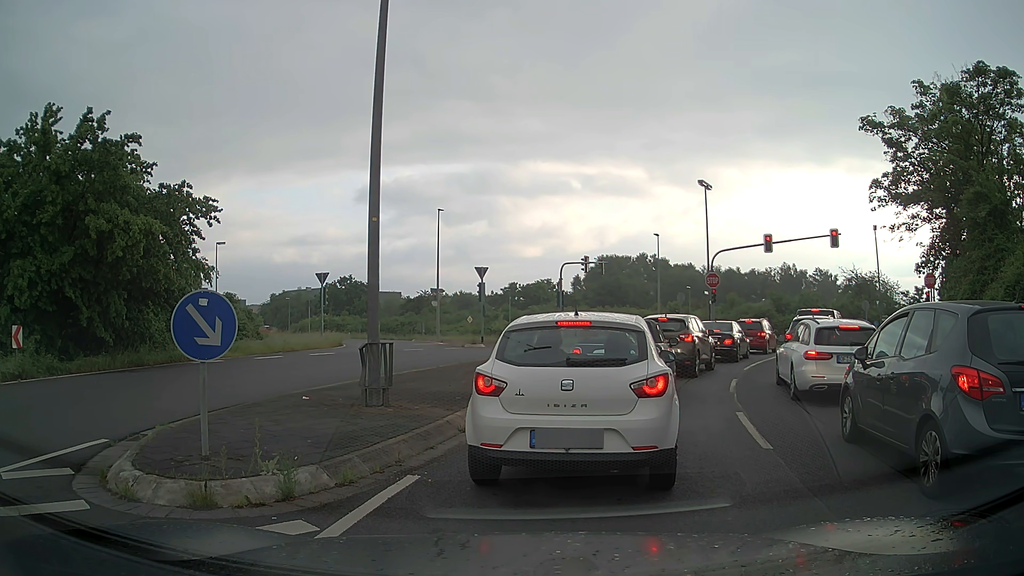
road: unclassified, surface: asphalt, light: Day
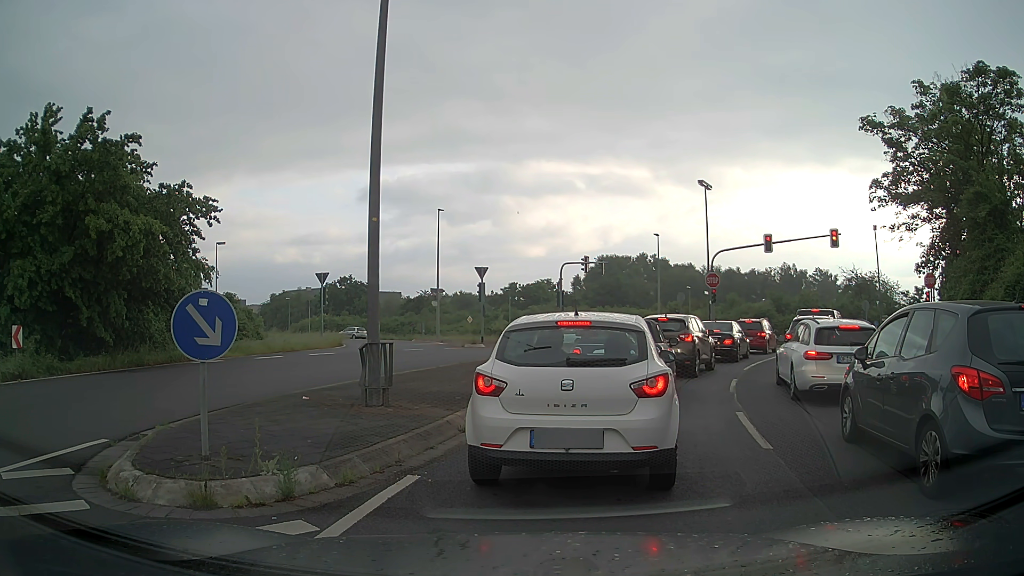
(0.0, 0.0) m; 0°
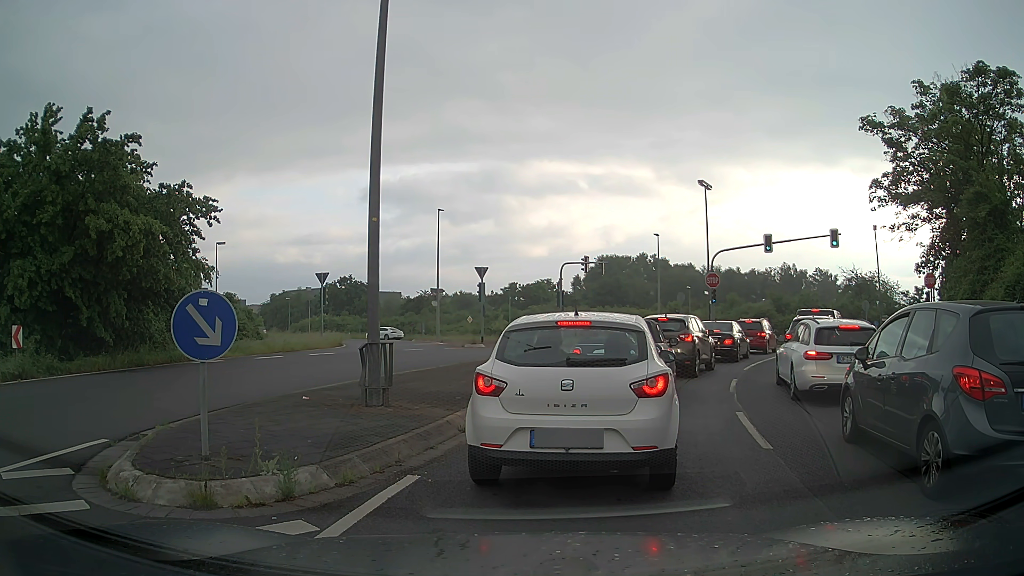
(0.0, 0.0) m; 0°
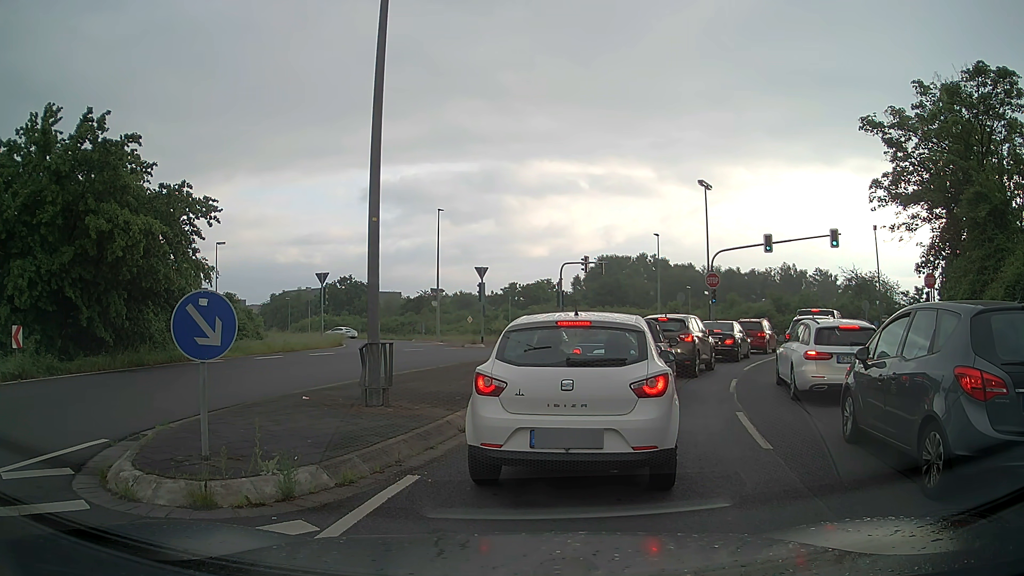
(0.0, 0.0) m; 0°
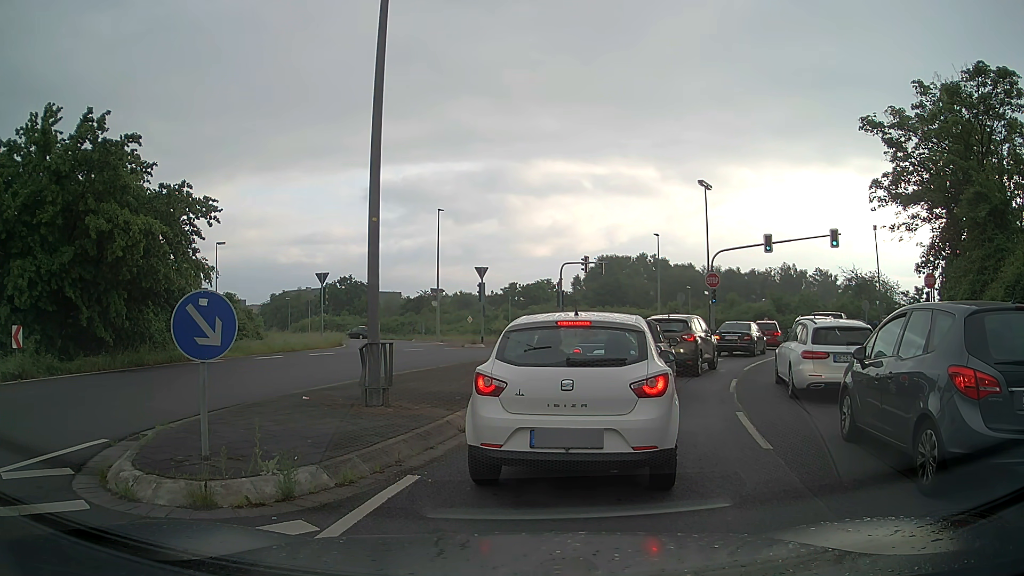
(0.0, 0.0) m; 0°
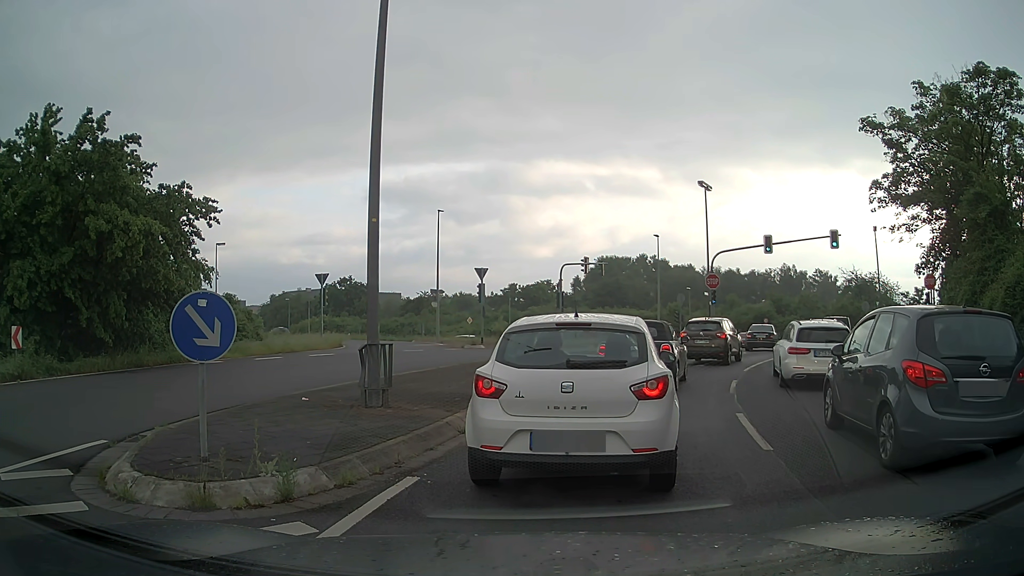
(0.0, 0.0) m; 0°
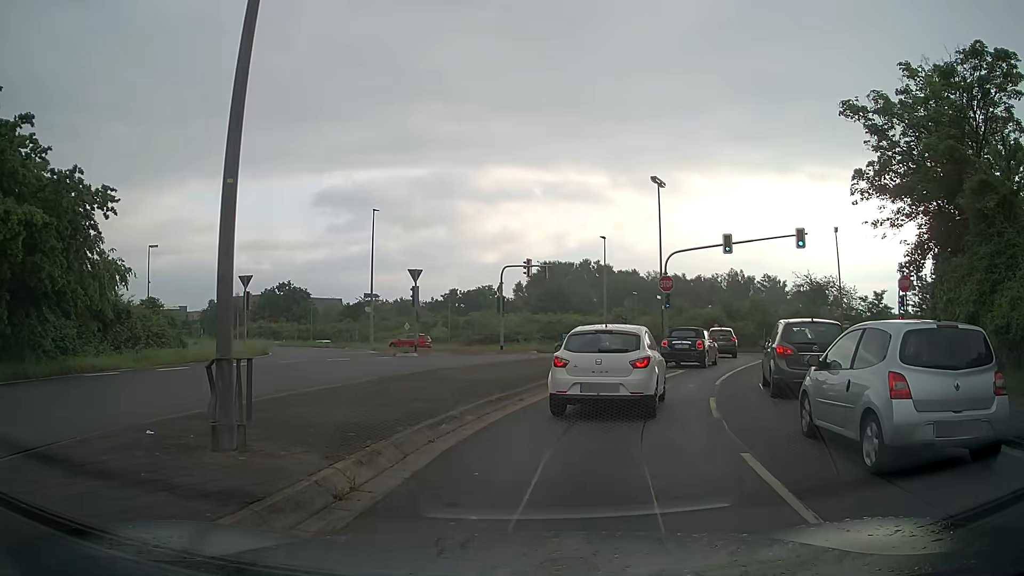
(+0.2, +3.3) m; +6°
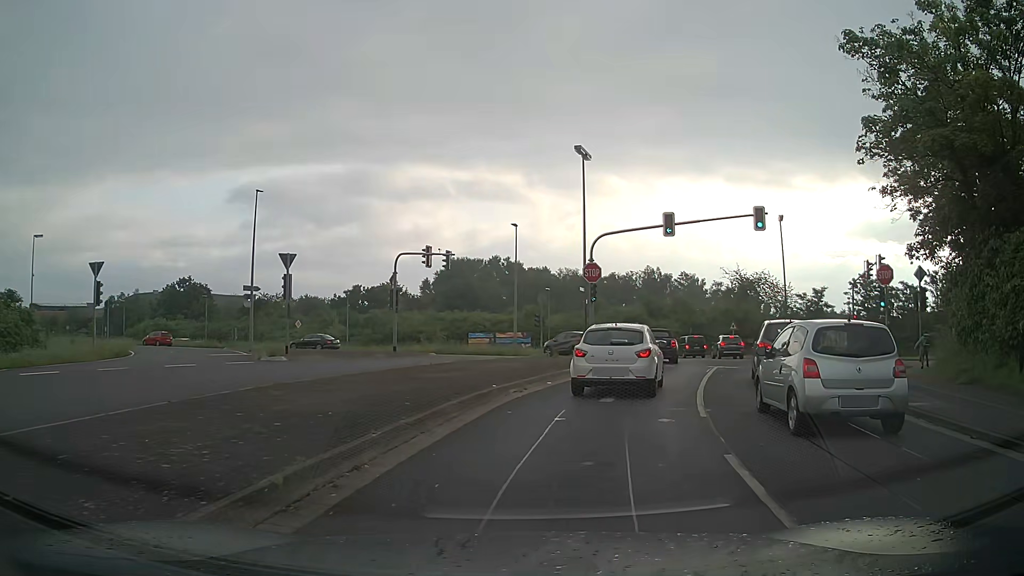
(+0.6, +6.8) m; +8°
(+1, +10) (+3, +20) (+6, +29) (+6, +39) (+1, +47) (-8, +52) (-17, +56) (-26, +60) (-35, +64) (-44, +69) m
